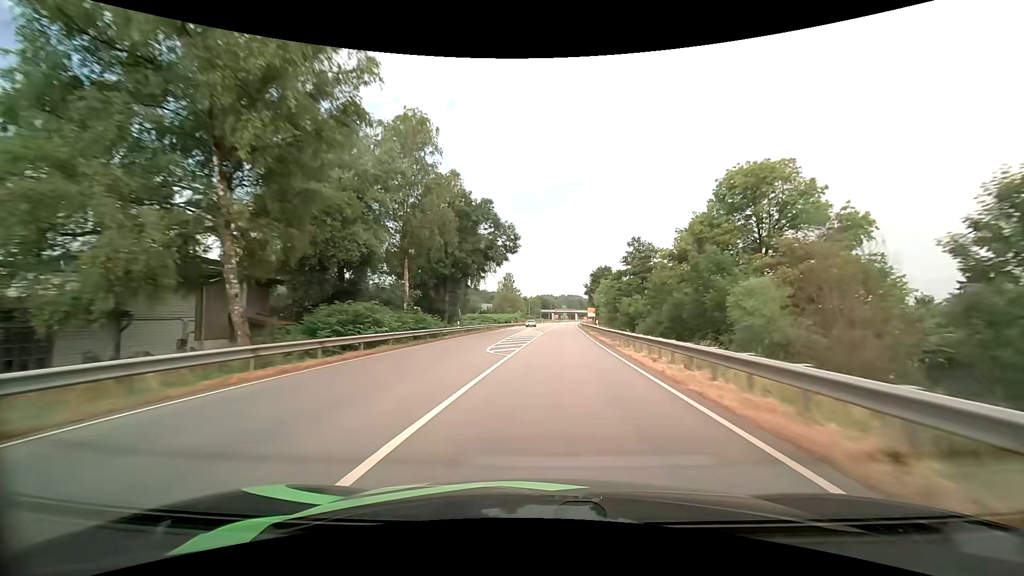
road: primary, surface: asphalt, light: Day
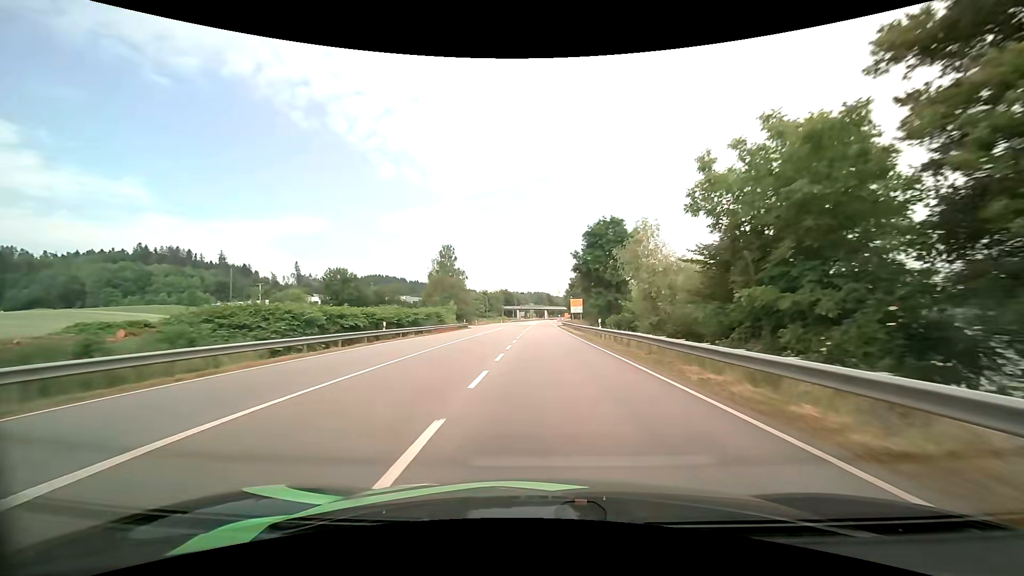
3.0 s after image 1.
(+2.8, +67.4) m; +4°
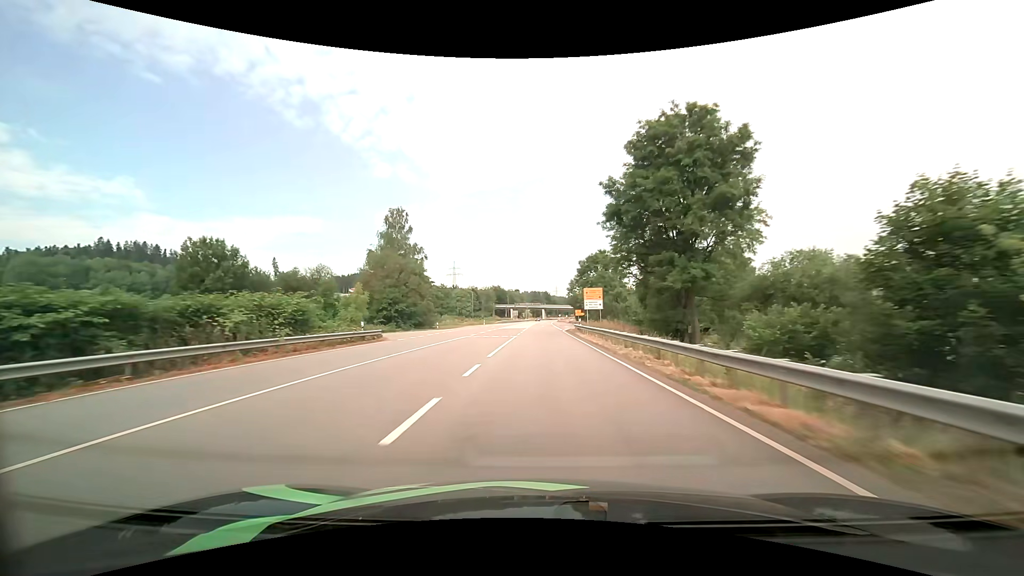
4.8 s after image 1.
(+0.2, +40.5) m; 0°
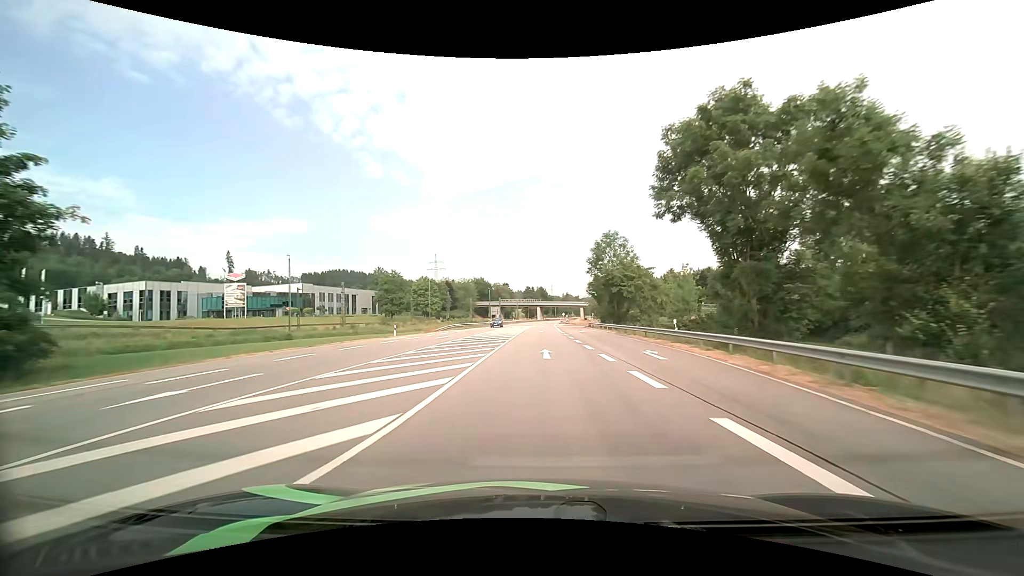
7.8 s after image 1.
(+0.3, +67.7) m; +1°
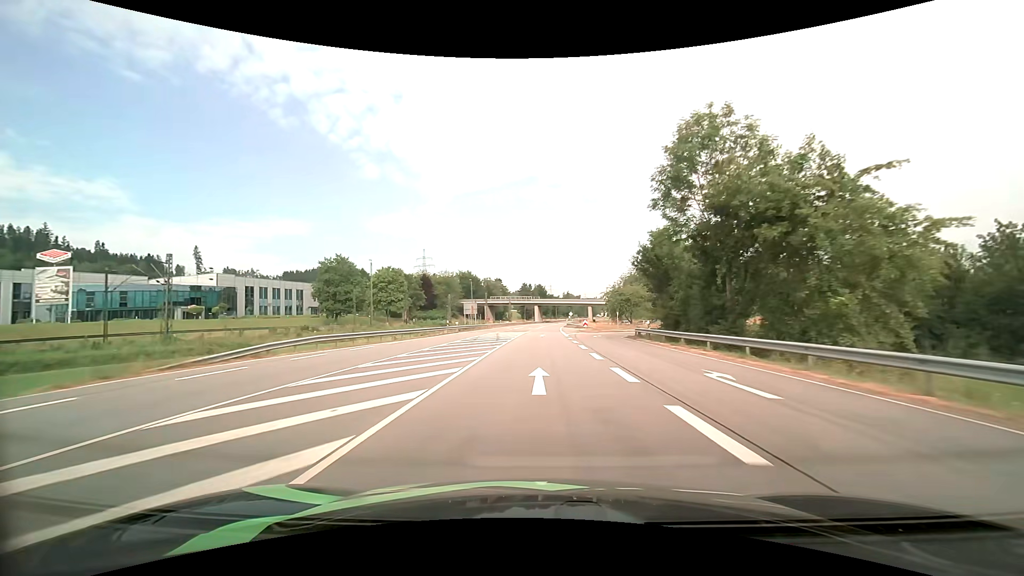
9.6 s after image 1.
(+0.2, +41.2) m; 0°
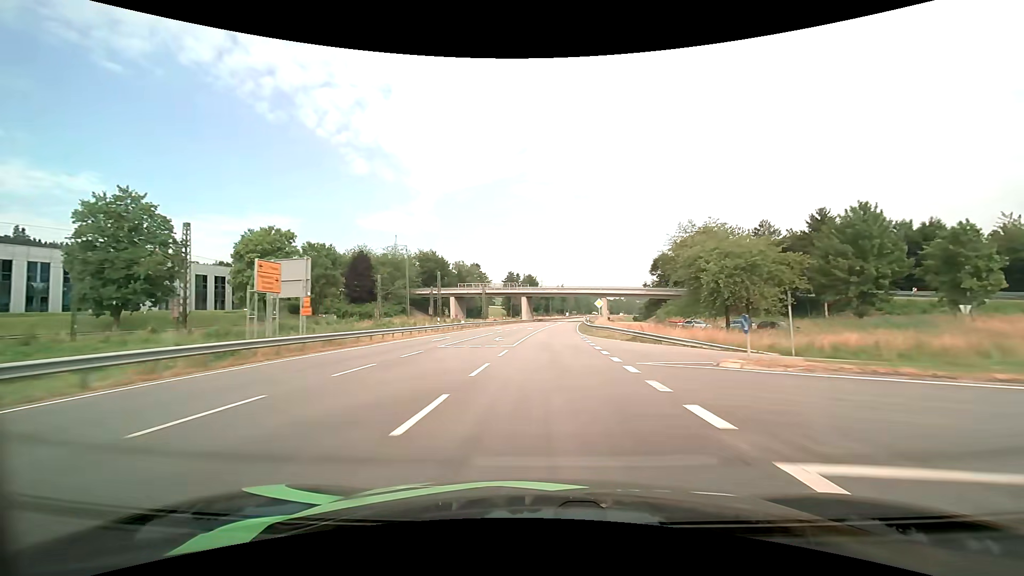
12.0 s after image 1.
(+0.3, +57.2) m; +1°
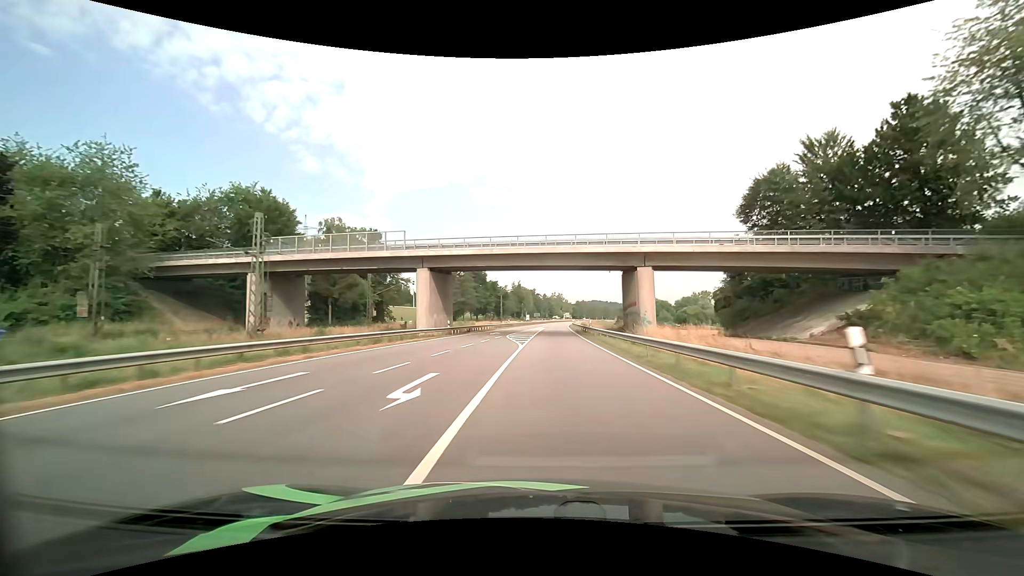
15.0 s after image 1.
(+2.7, +76.3) m; +5°
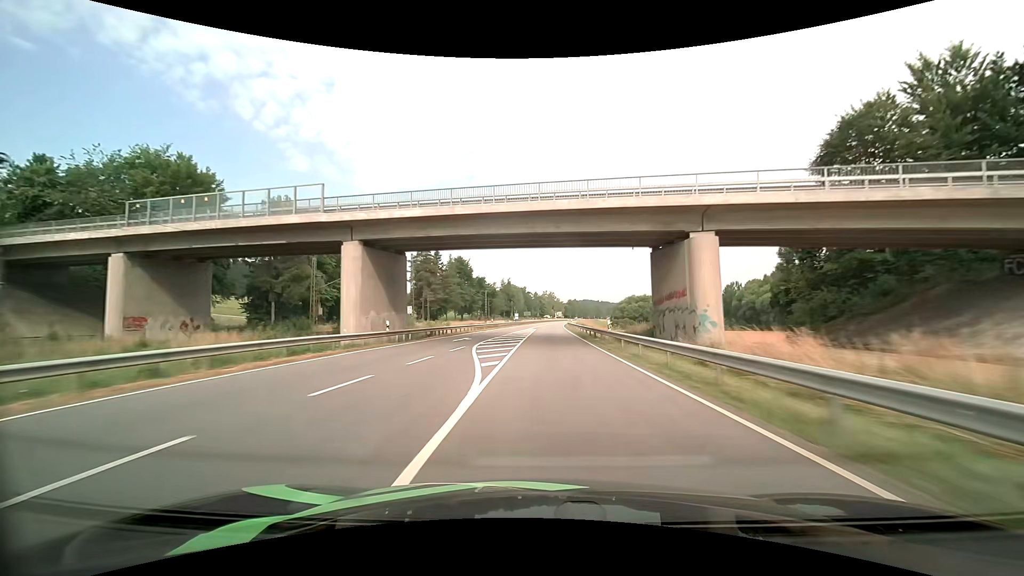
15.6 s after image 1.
(+0.2, +15.8) m; +1°
(0, +10) (0, +20) (0, +30) (0, +40) (+1, +50) (+1, +60) (+1, +70) (+2, +80) (+2, +90) (+3, +100) m
